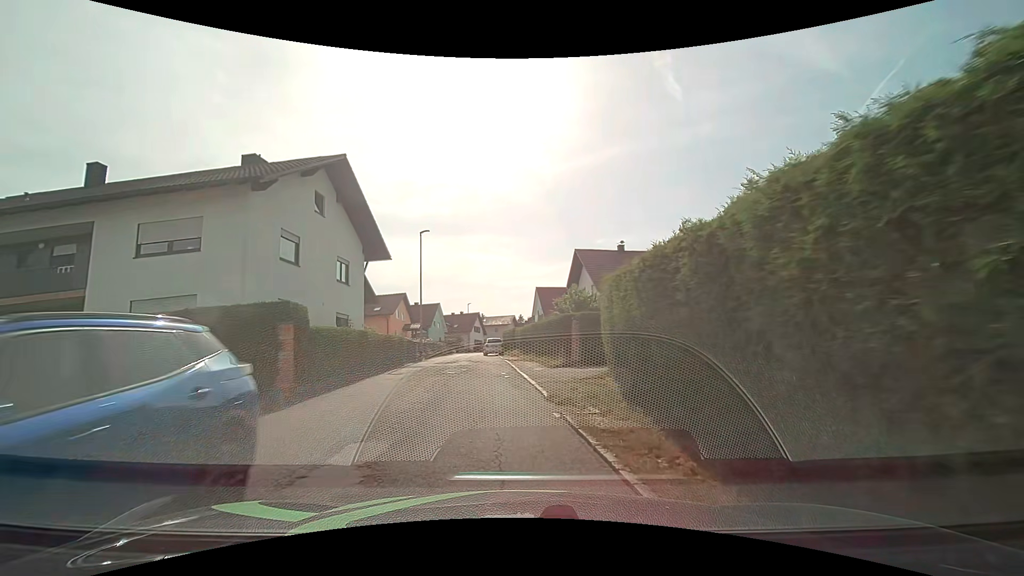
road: residential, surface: asphalt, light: Day
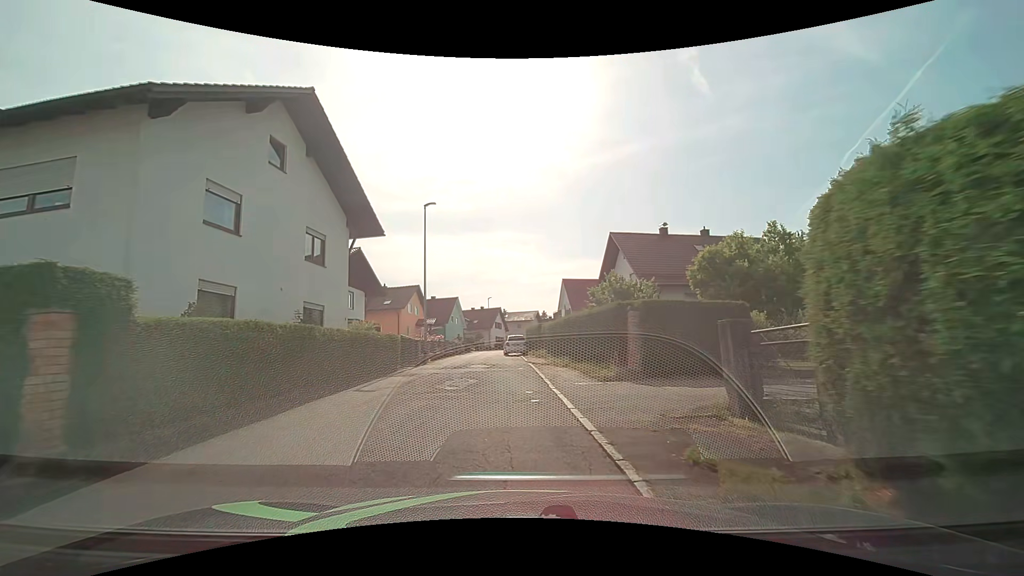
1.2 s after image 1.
(-0.2, +6.3) m; -3°
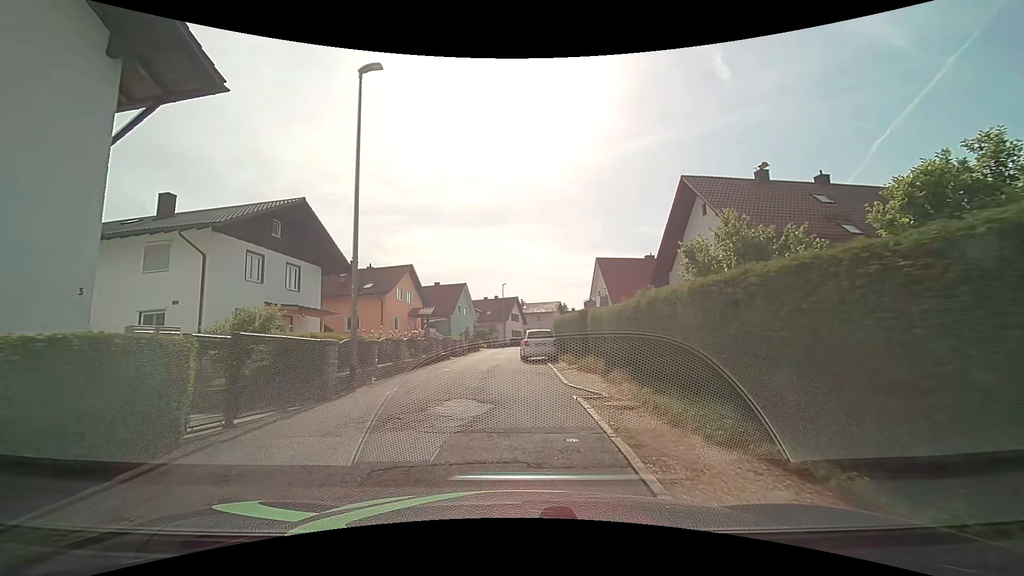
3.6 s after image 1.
(-0.2, +13.4) m; -2°
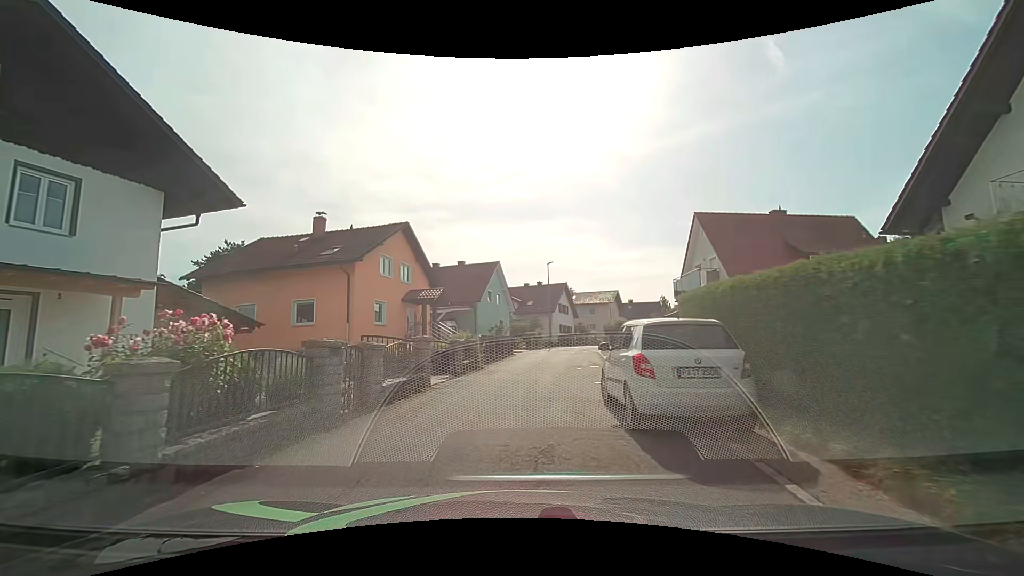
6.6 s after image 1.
(-0.5, +16.7) m; -4°
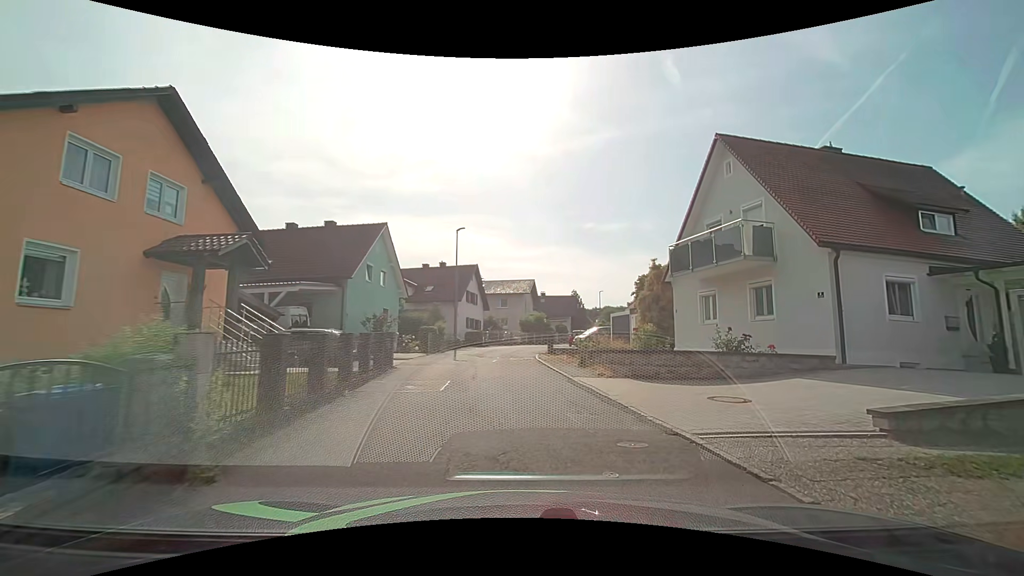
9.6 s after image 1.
(-0.3, +14.4) m; +10°
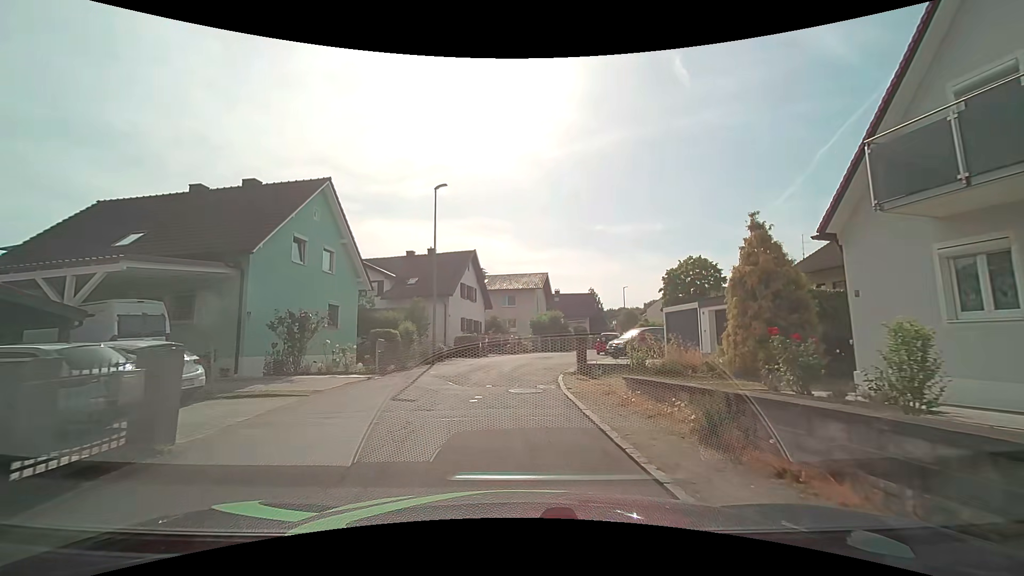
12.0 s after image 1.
(+0.4, +11.3) m; 0°
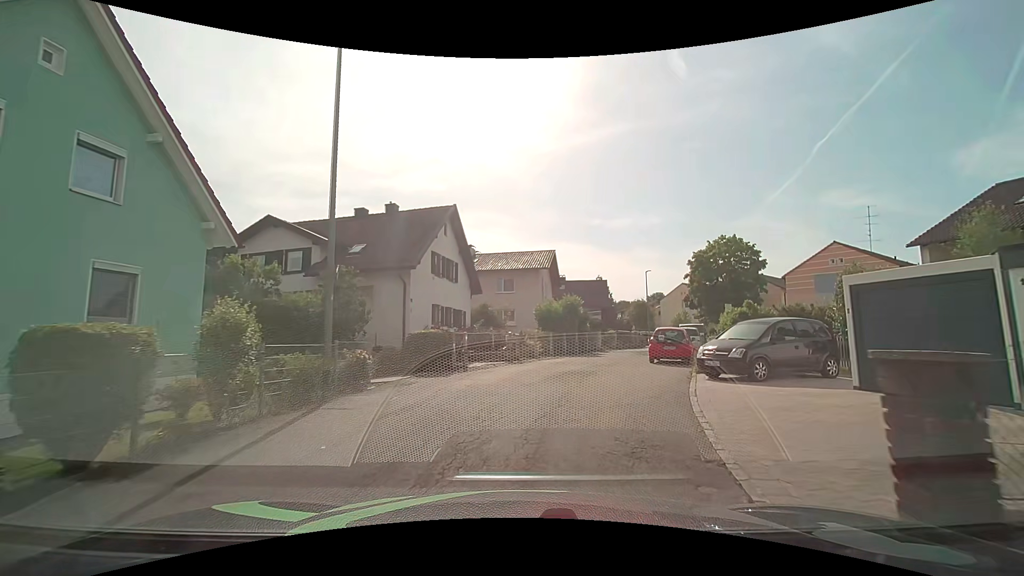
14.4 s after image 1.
(-0.3, +13.2) m; +1°
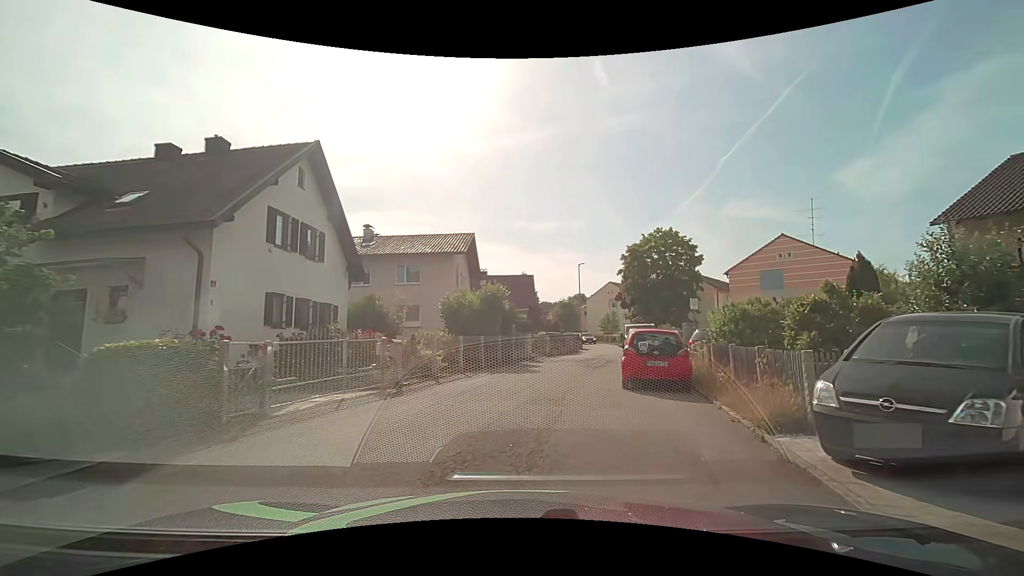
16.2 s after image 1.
(+0.5, +8.8) m; +7°
(+1, +10) (+1, +20) (+4, +30) (+7, +39) (+10, +49) (+11, +58) (+11, +68) (+11, +78) (+10, +88) (+8, +98) m
